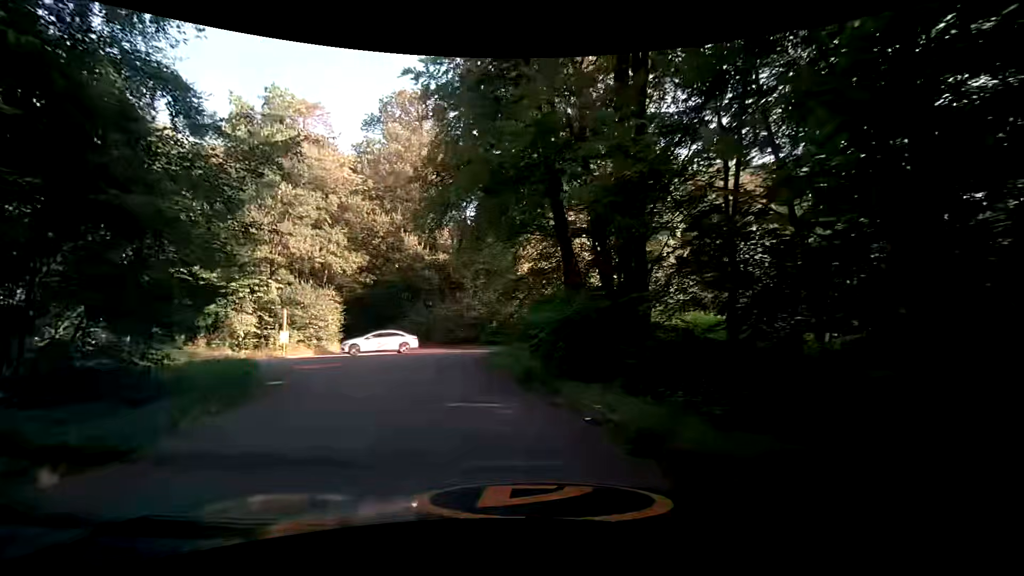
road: tertiary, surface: asphalt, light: Day
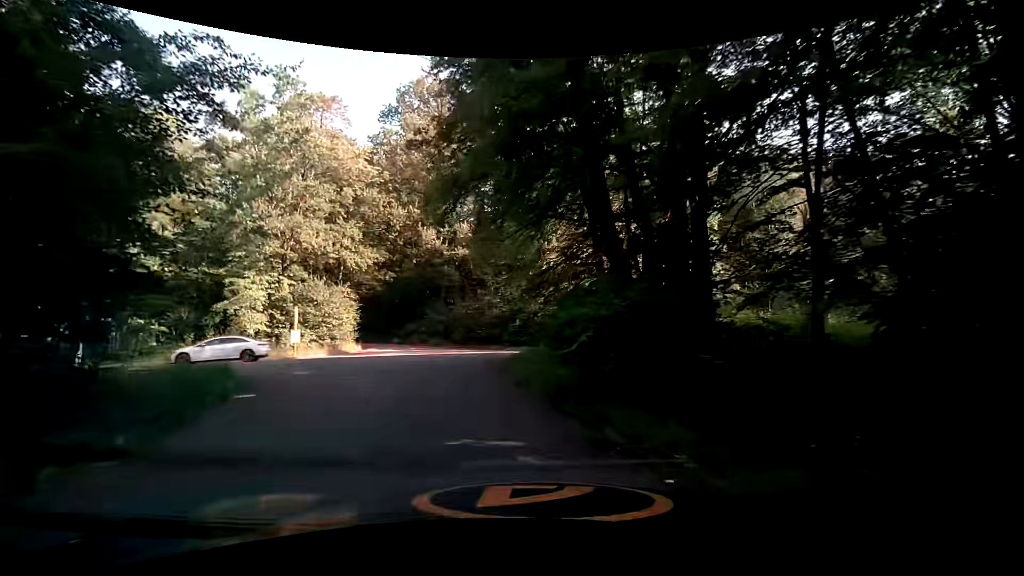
(-0.1, +2.6) m; -4°
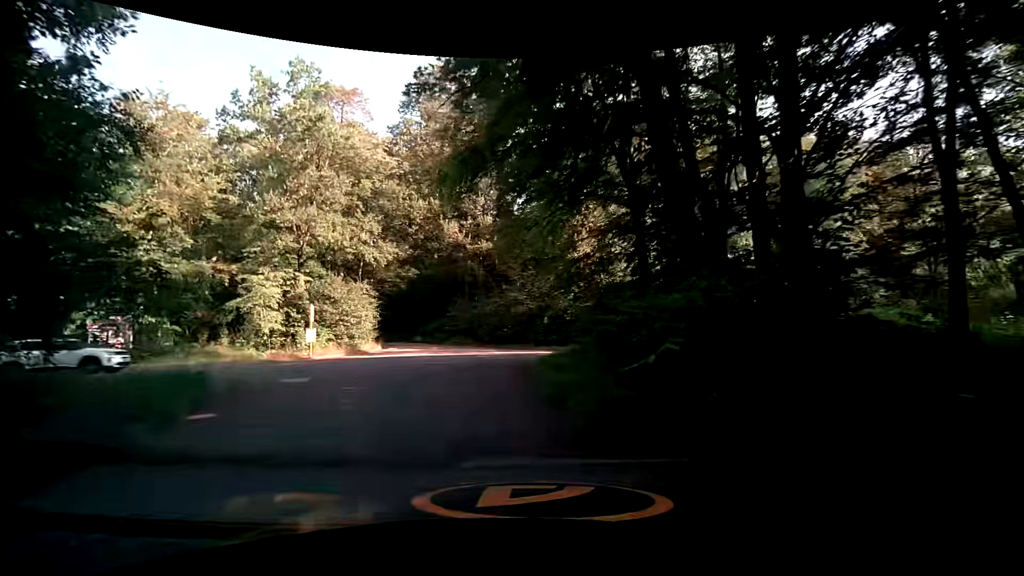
(-0.1, +2.5) m; -4°
